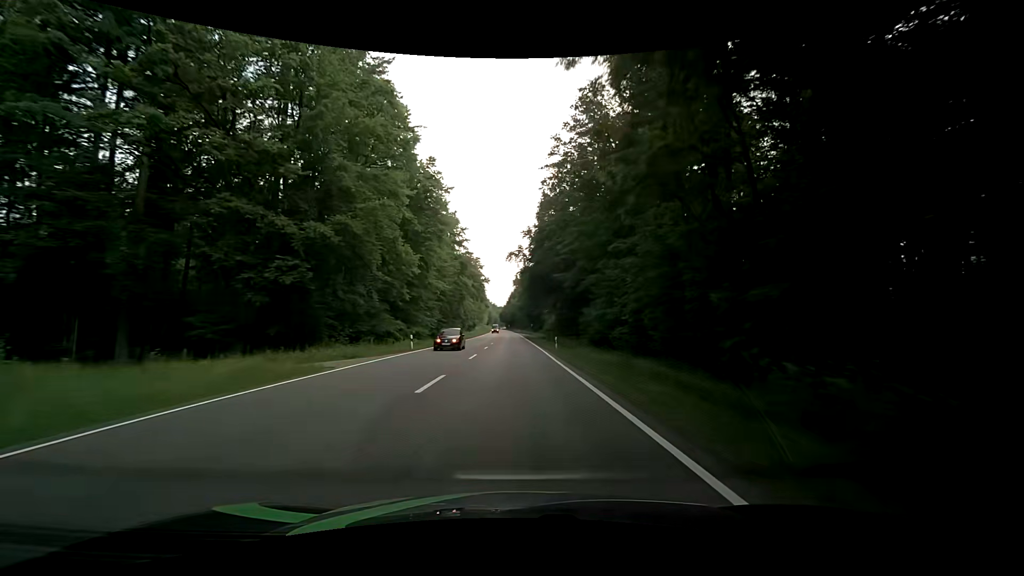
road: secondary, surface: asphalt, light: Day
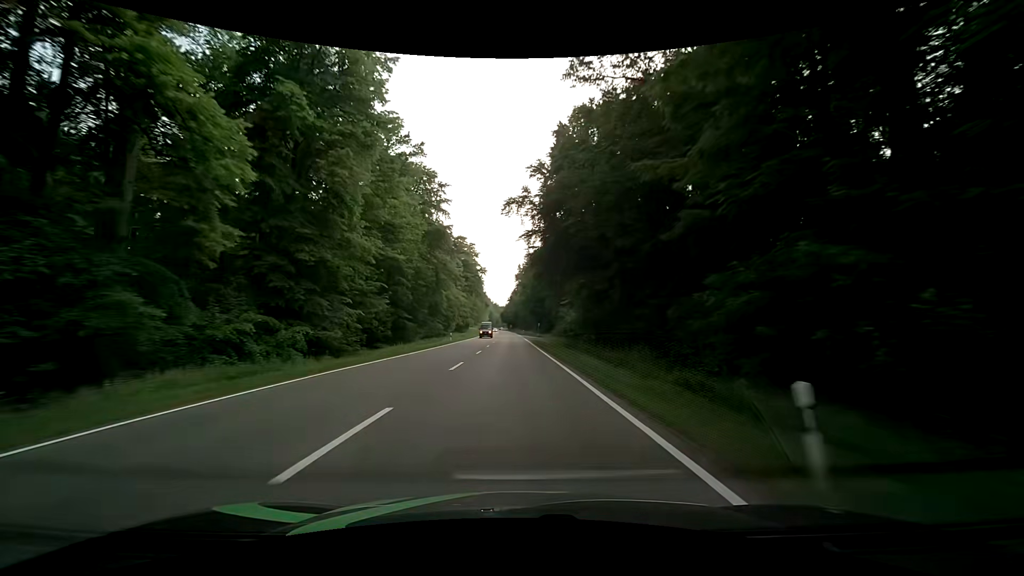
(-0.1, +30.4) m; 0°
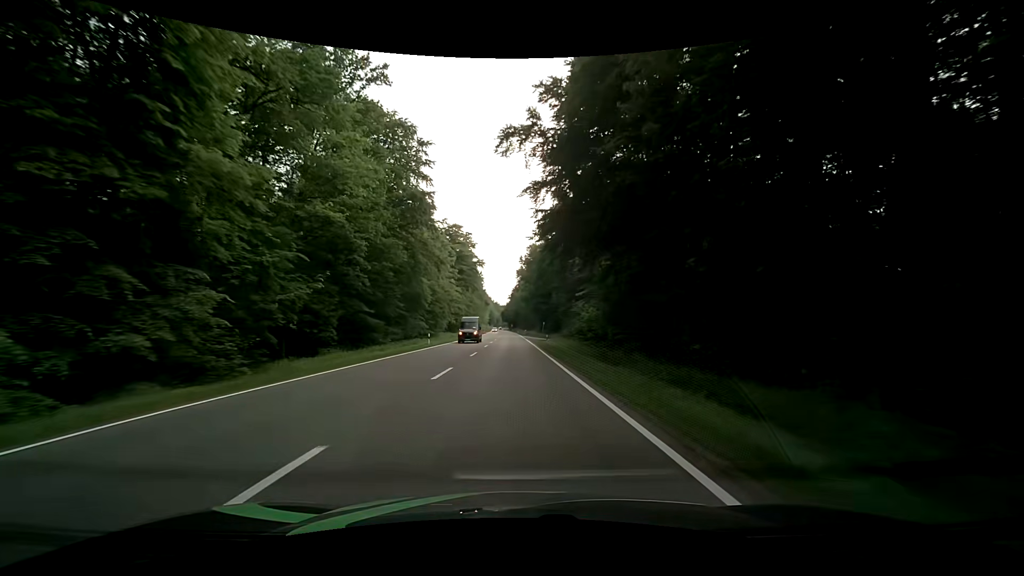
(-0.1, +15.3) m; 0°
(0, +10) (0, +20) (0, +30) (0, +40) (0, +50) (0, +60) (-1, +70) (-1, +80) (-1, +90) (-1, +100) m
